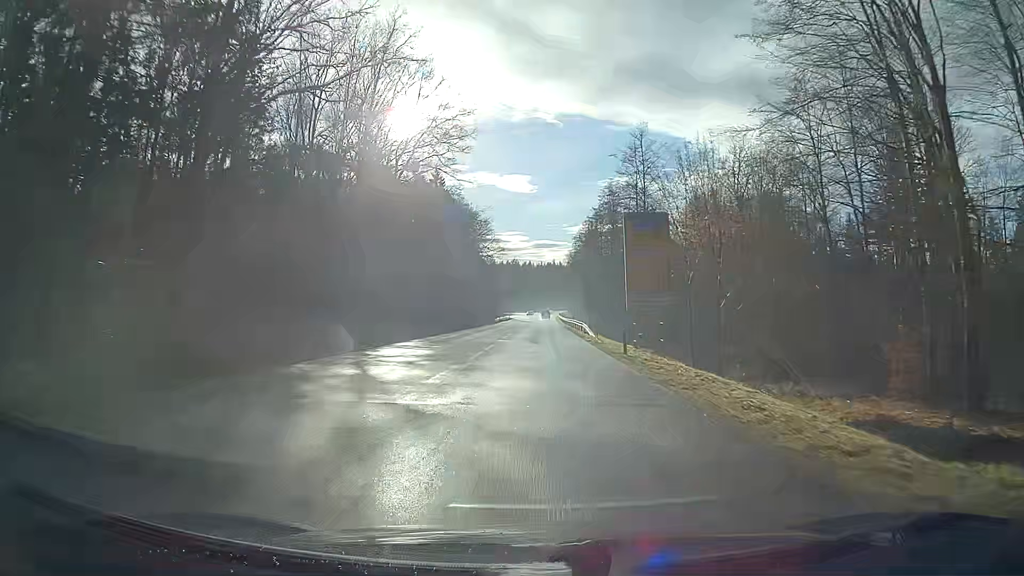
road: secondary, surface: asphalt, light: Day
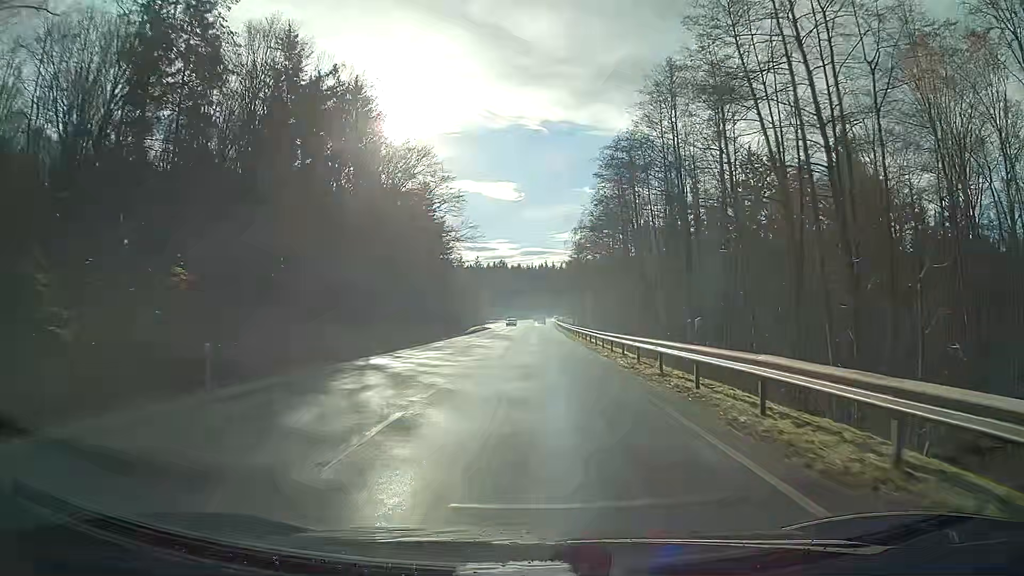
(+0.7, +55.2) m; +1°
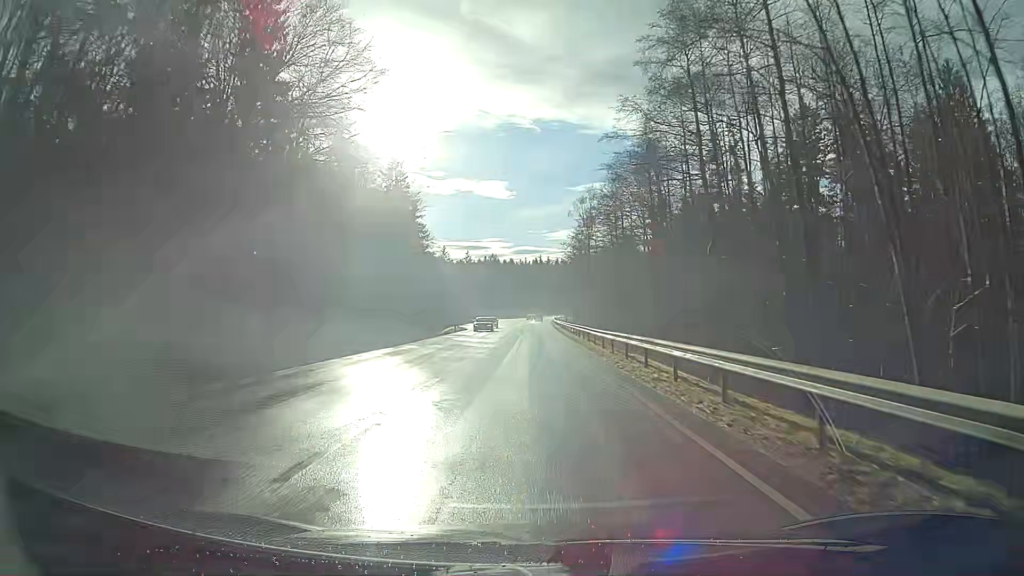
(+0.1, +30.8) m; 0°
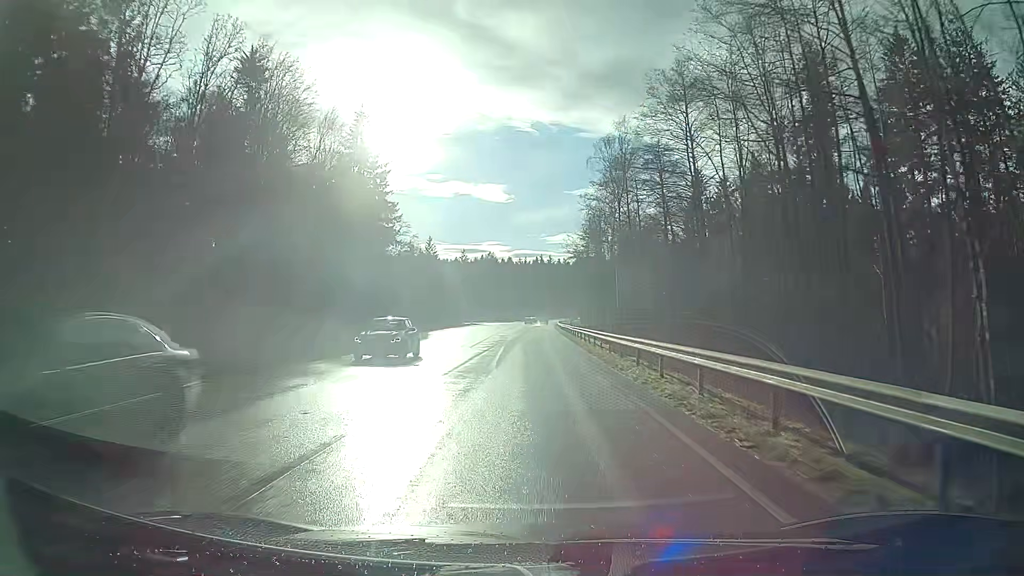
(0.0, +31.0) m; 0°
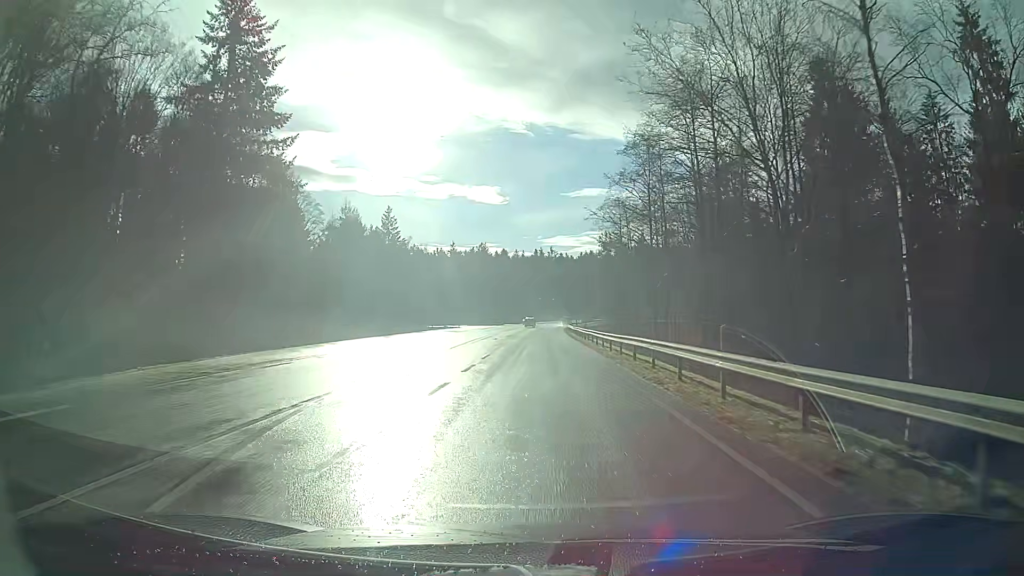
(0.0, +52.8) m; 0°
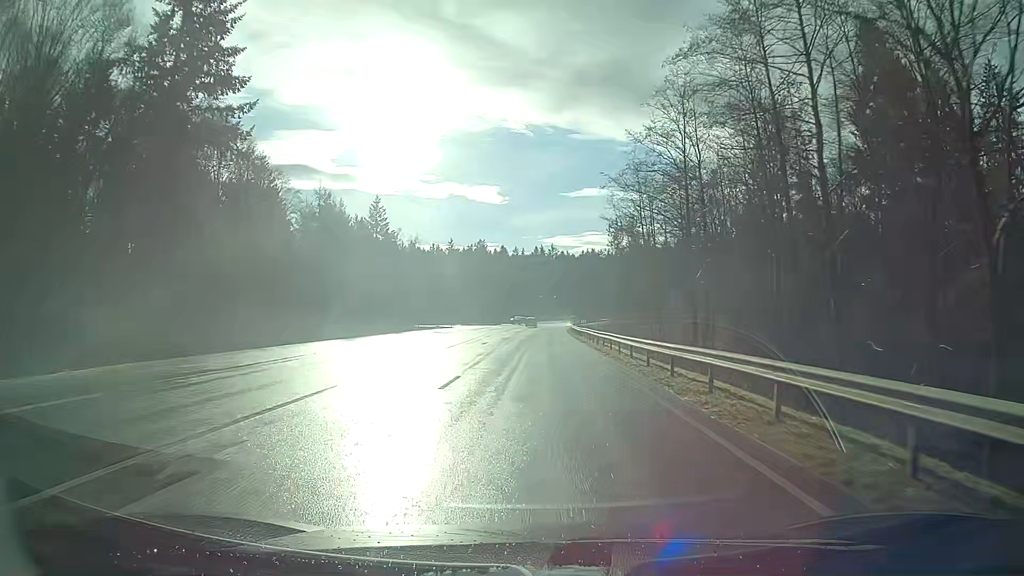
(0.0, +10.8) m; 0°
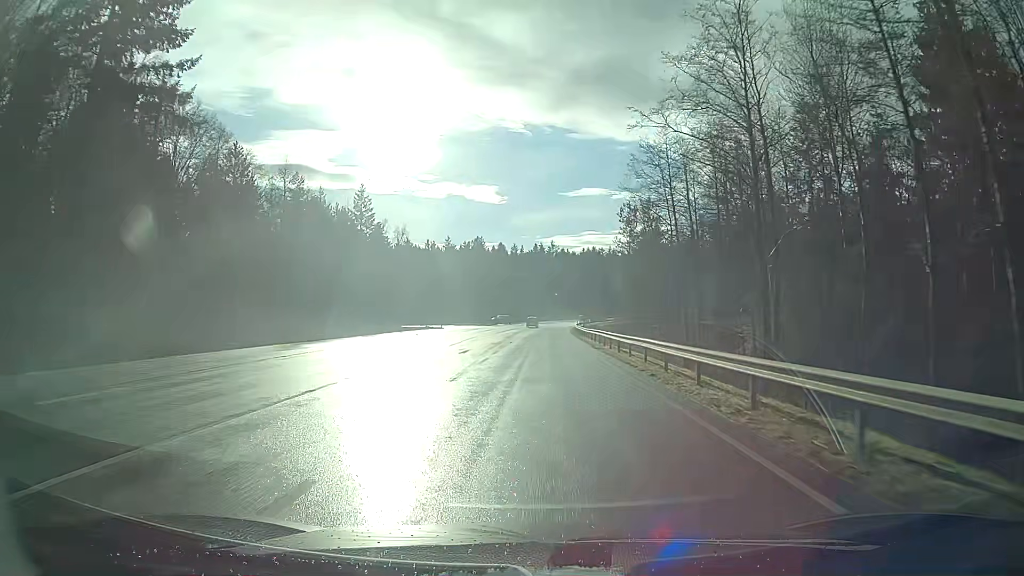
(0.0, +10.8) m; 0°
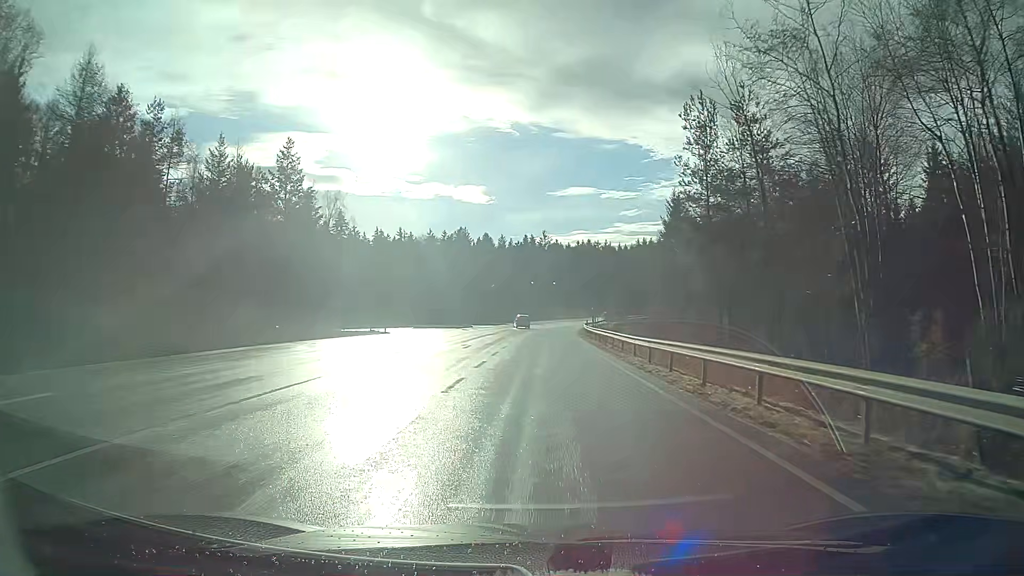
(+0.2, +32.1) m; +1°
